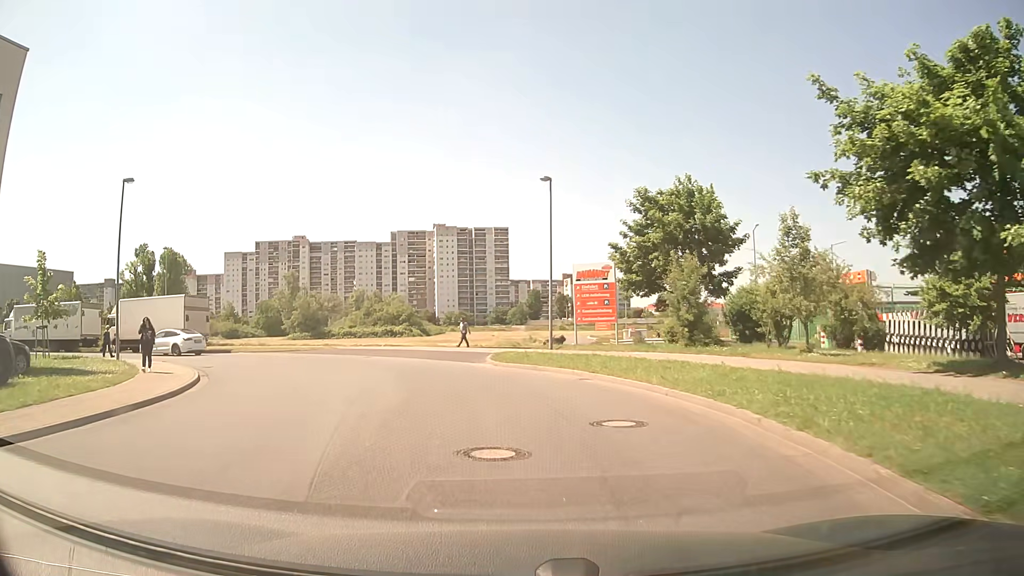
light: Day
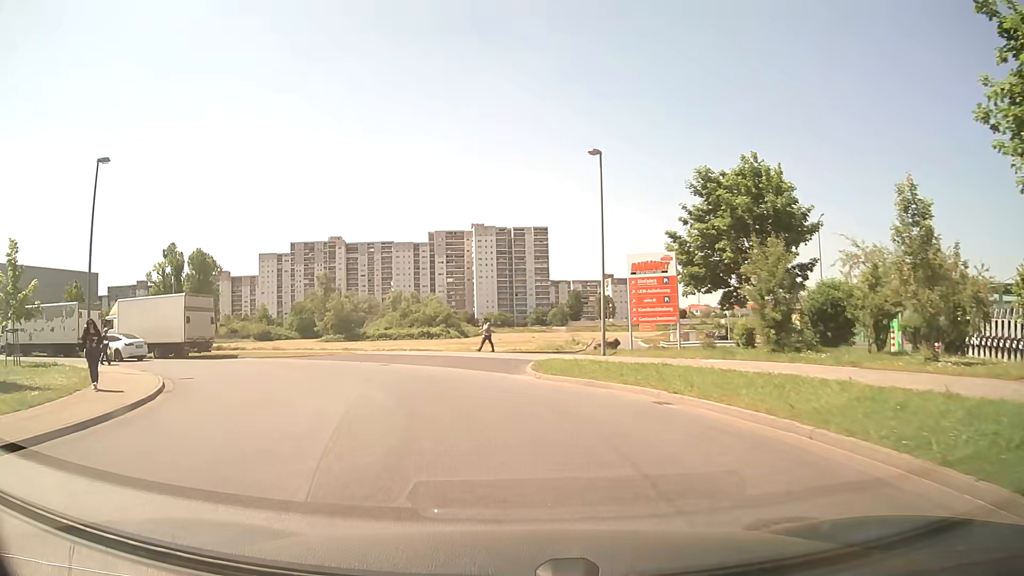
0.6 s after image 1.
(-0.1, +4.7) m; -4°
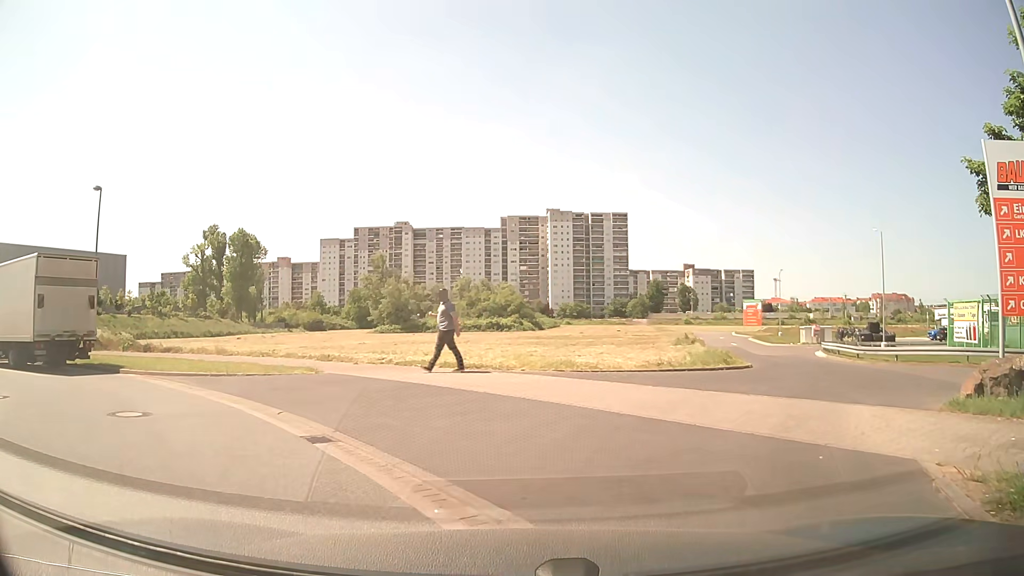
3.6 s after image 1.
(-1.7, +18.0) m; -5°
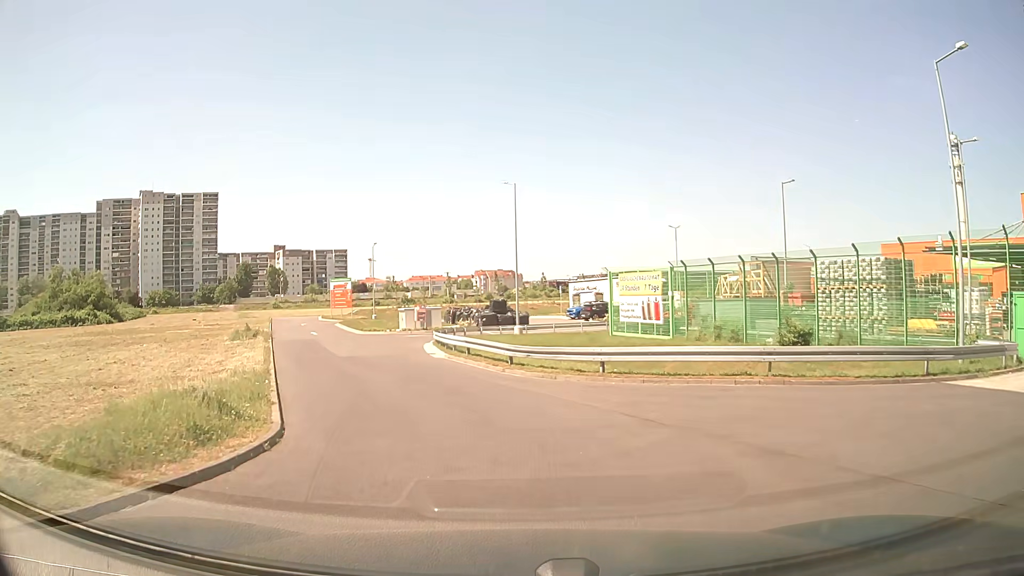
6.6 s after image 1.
(+4.5, +13.6) m; +34°
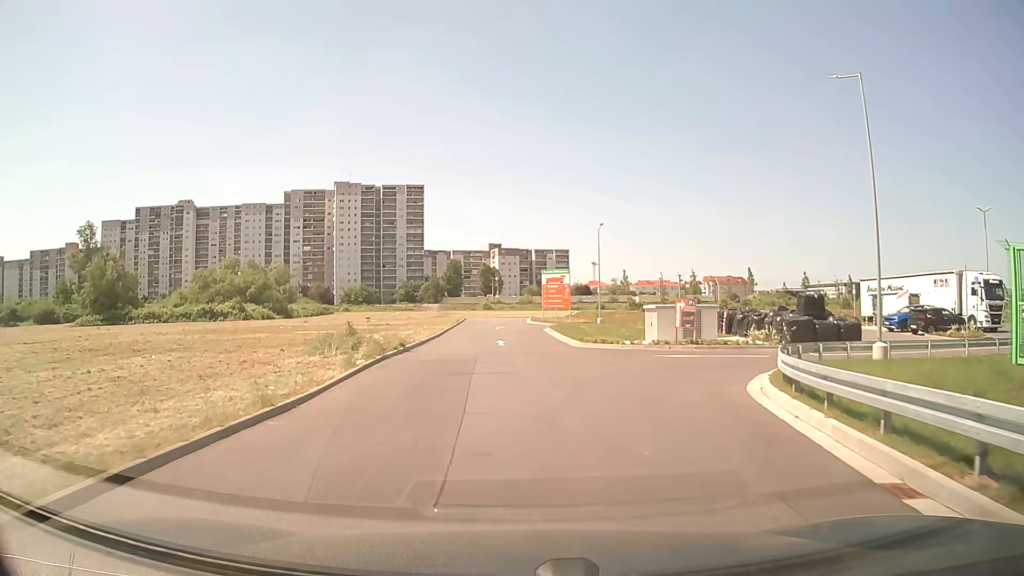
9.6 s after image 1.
(-4.2, +21.7) m; -19°
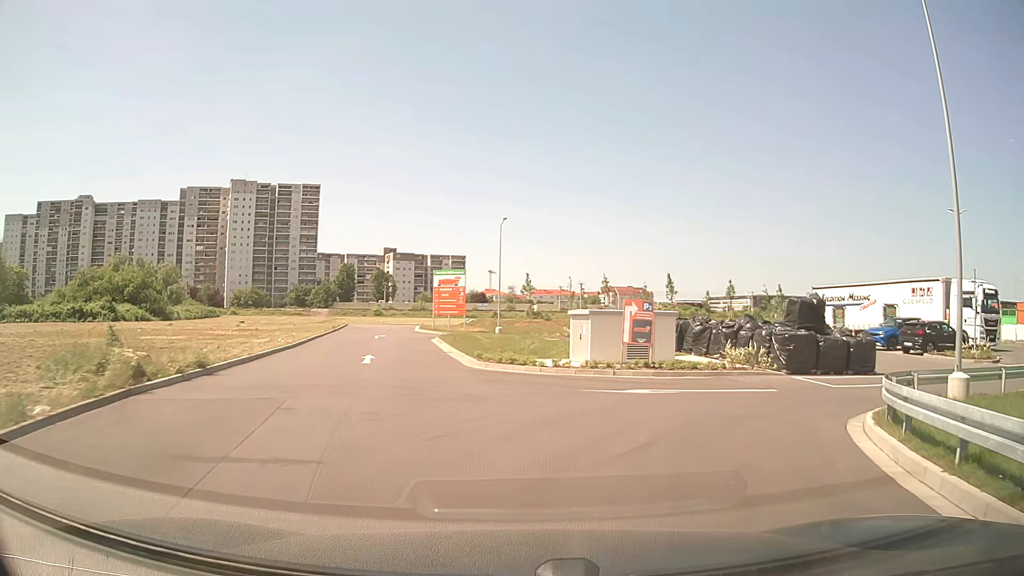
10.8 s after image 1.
(+0.5, +9.2) m; +10°
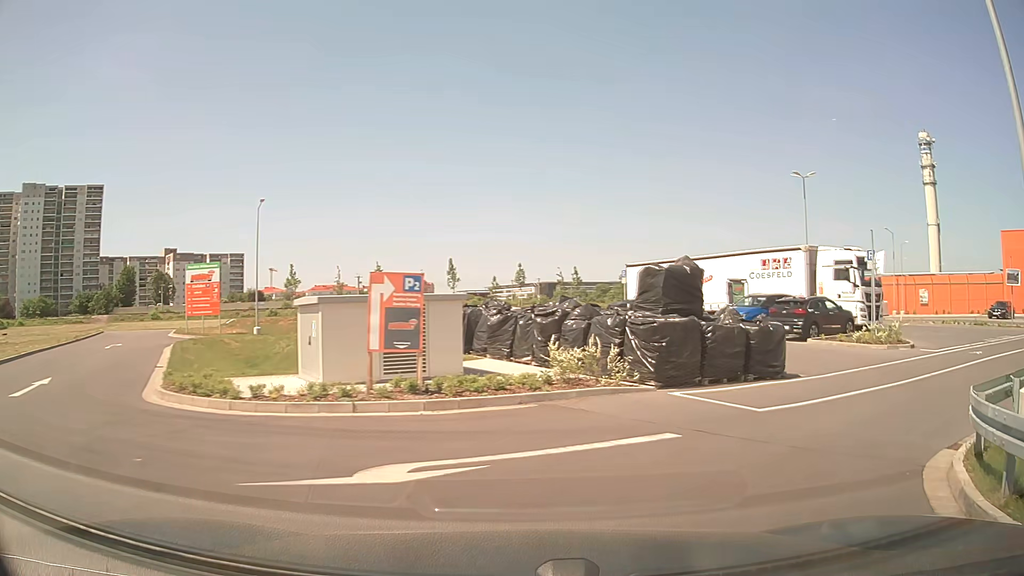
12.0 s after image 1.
(+1.1, +8.0) m; +18°
